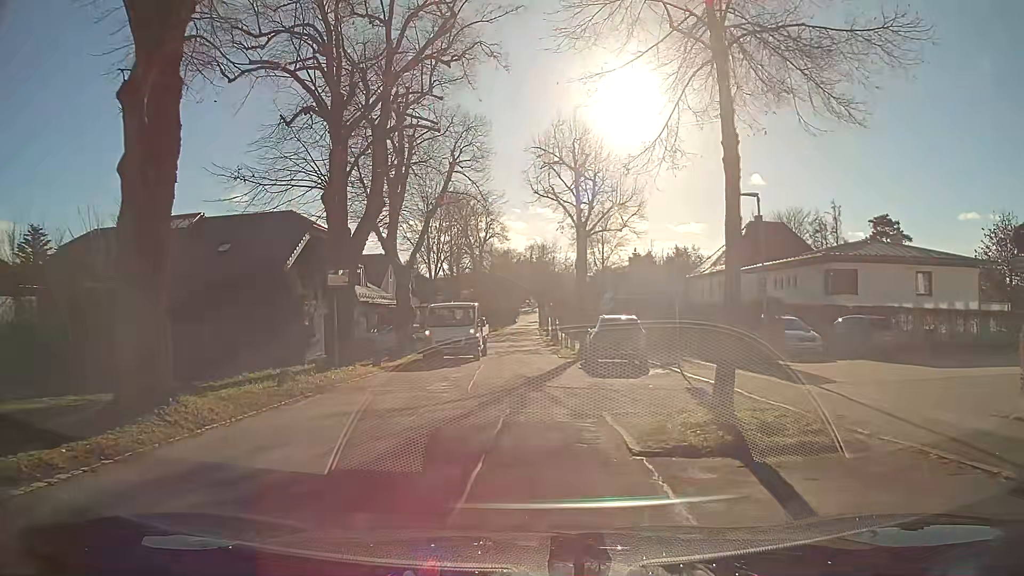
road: secondary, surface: asphalt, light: Day
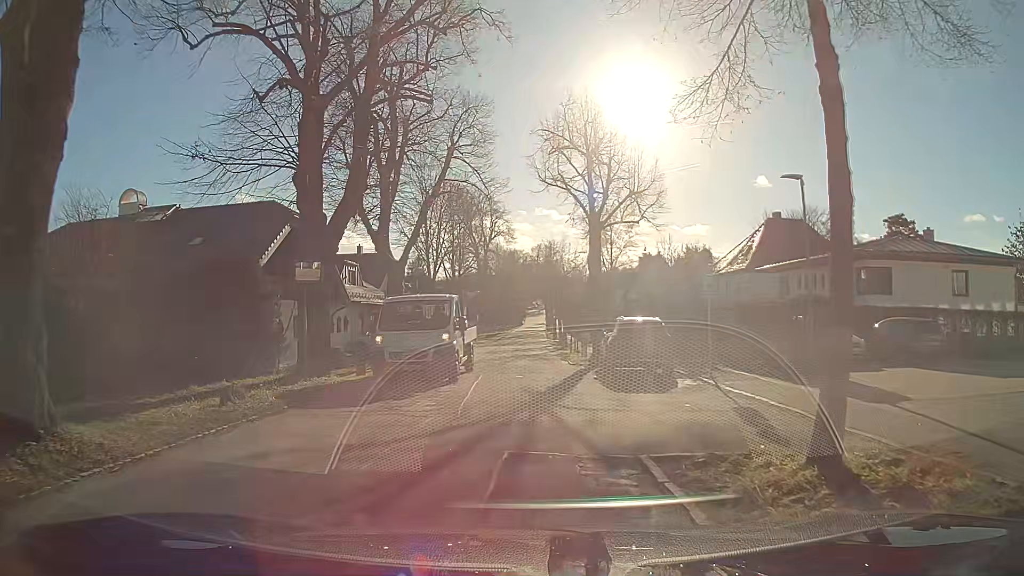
(0.0, +3.0) m; -1°
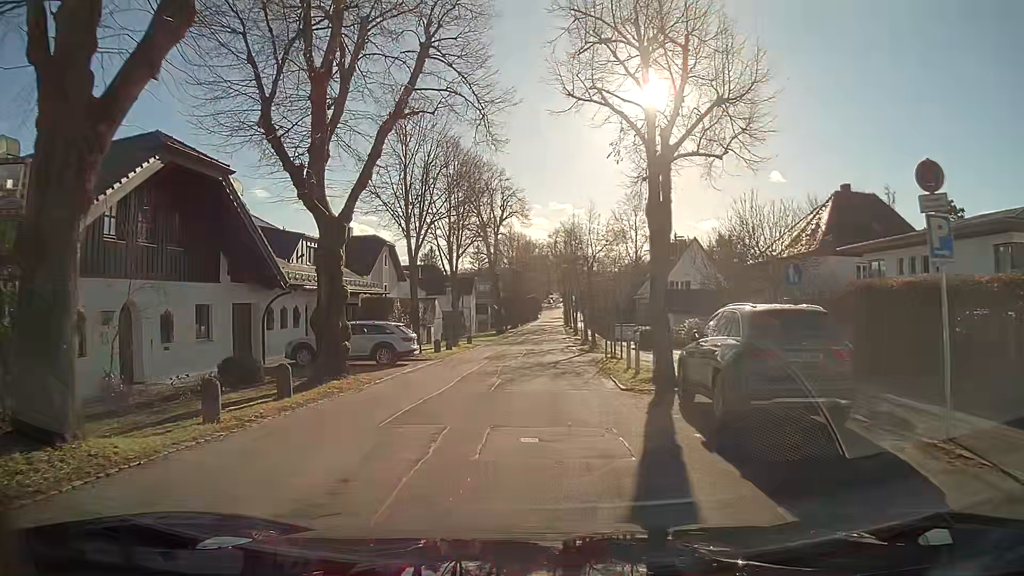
(-0.1, +10.4) m; -1°
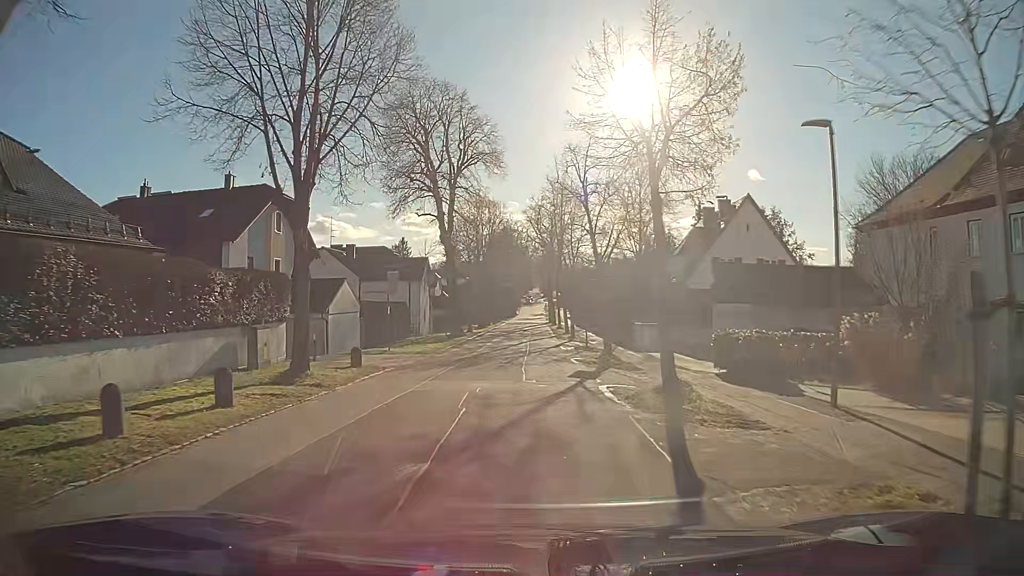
(+0.4, +22.7) m; +1°
(0, +10) (0, +20) (0, +30) (0, +40) (0, +50) (0, +60) (0, +70) (0, +80) (0, +90) (0, +100) m
